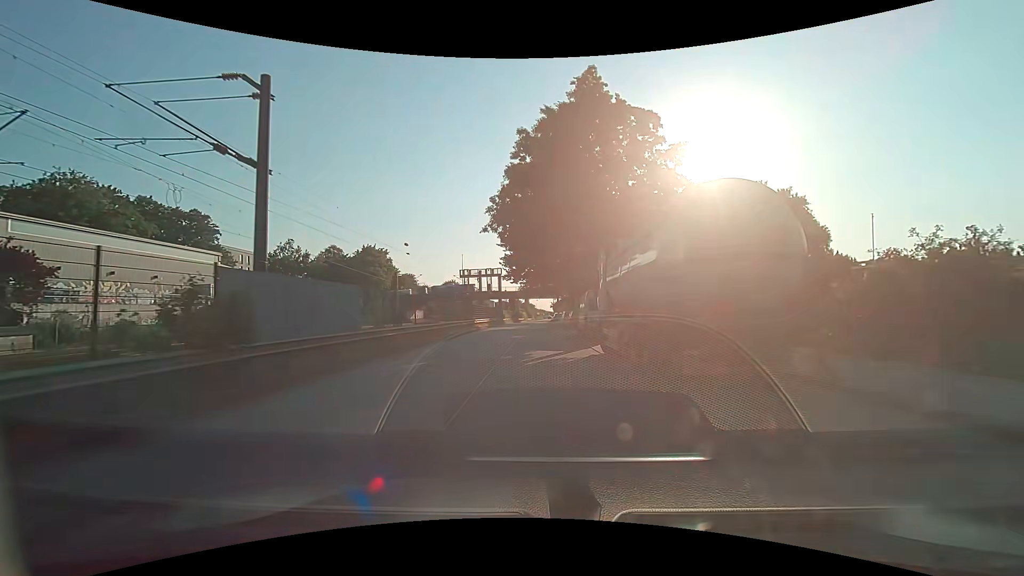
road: unclassified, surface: asphalt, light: Day
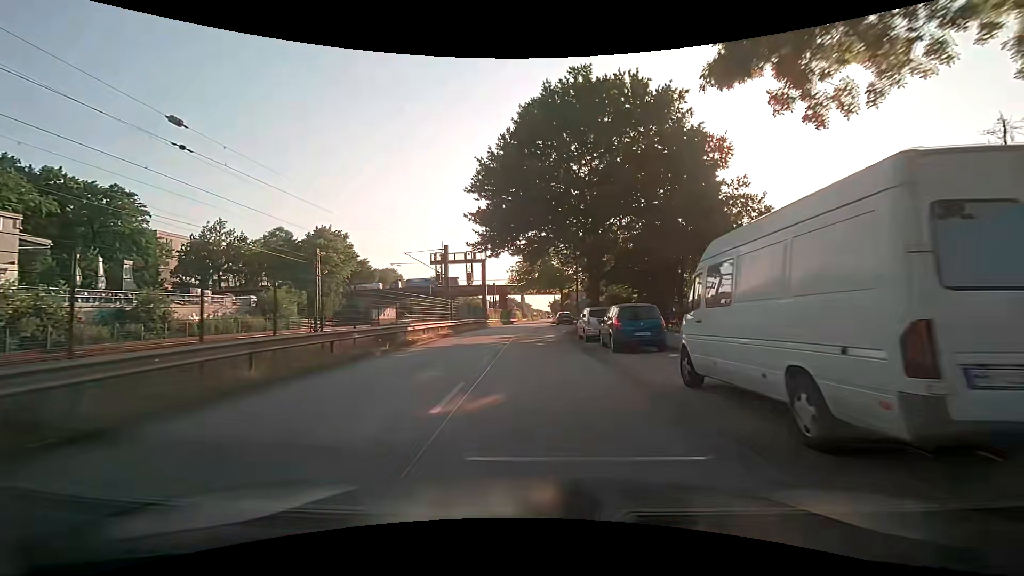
(0.0, +23.0) m; +1°
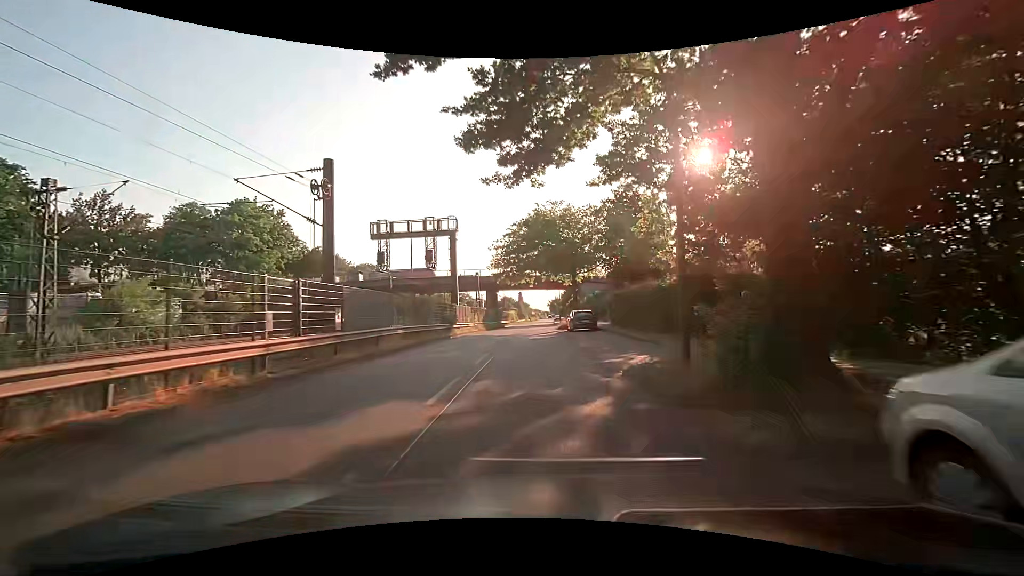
(-0.2, +23.5) m; 0°
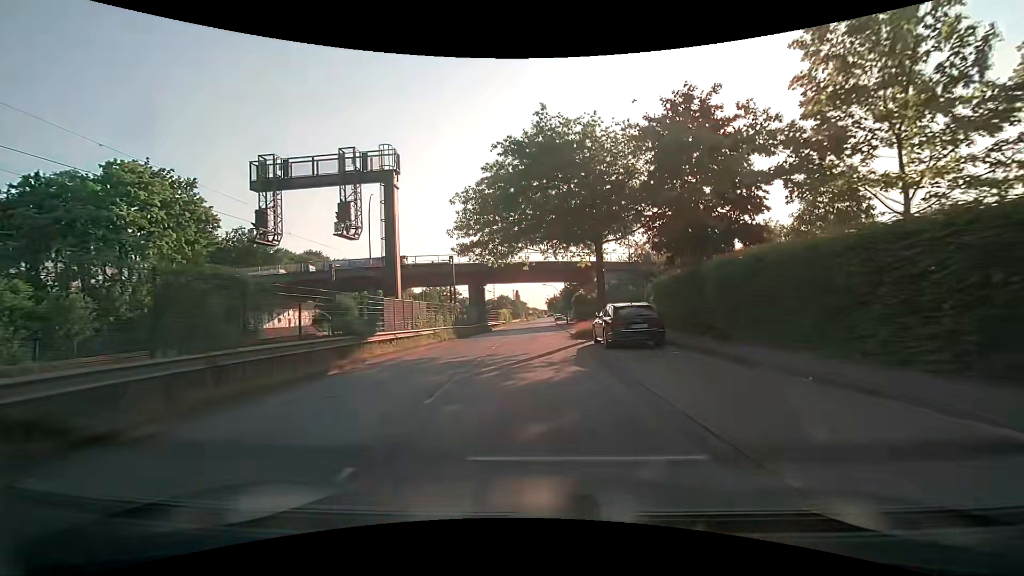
(-0.1, +17.8) m; 0°
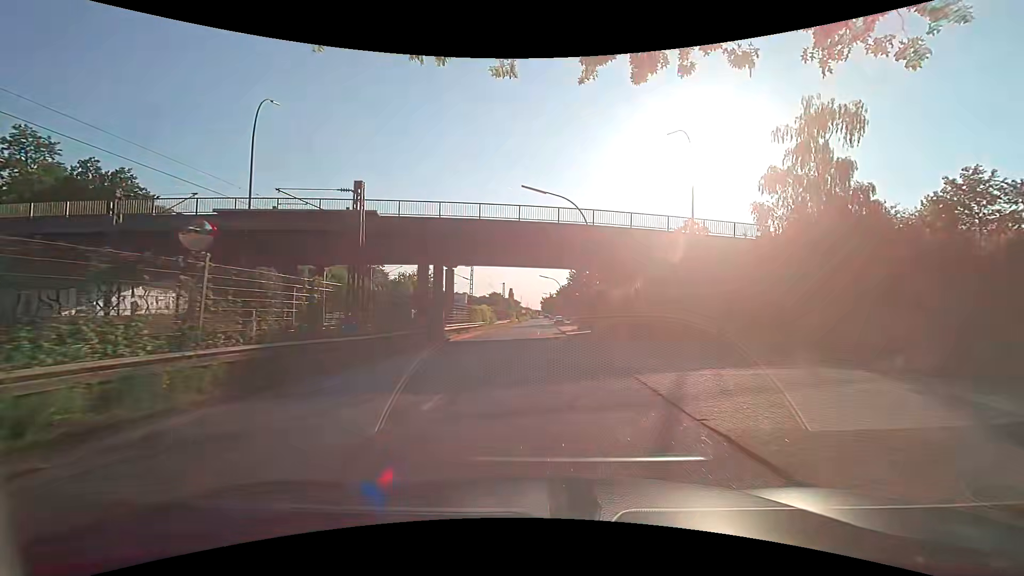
(0.0, +24.5) m; +1°
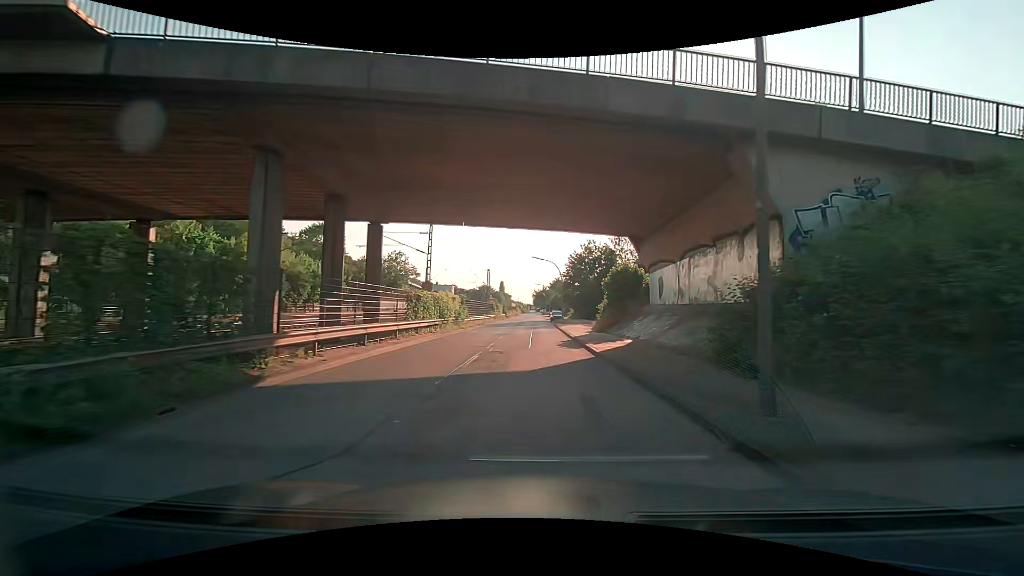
(+0.2, +19.3) m; +1°
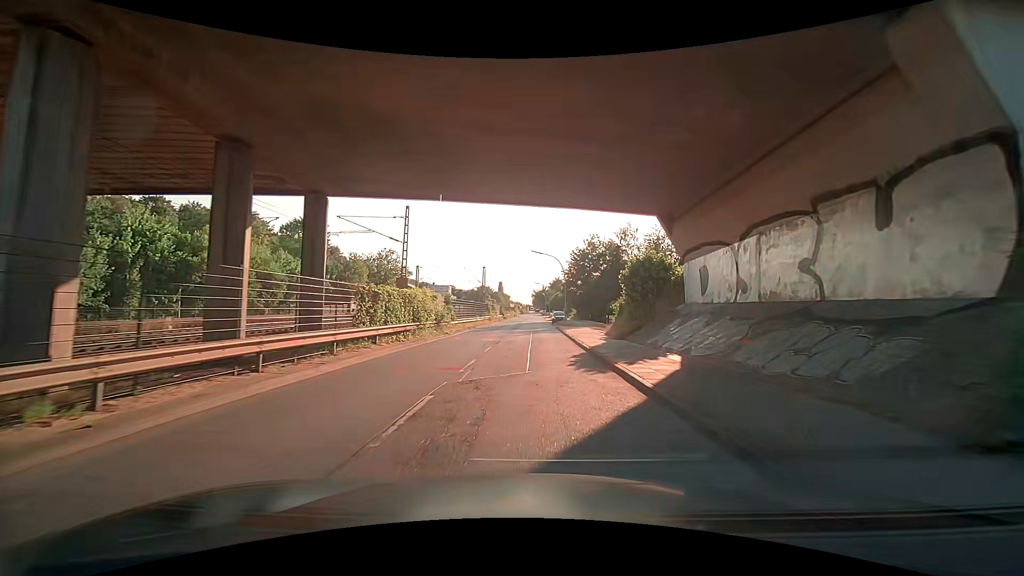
(0.0, +6.7) m; 0°
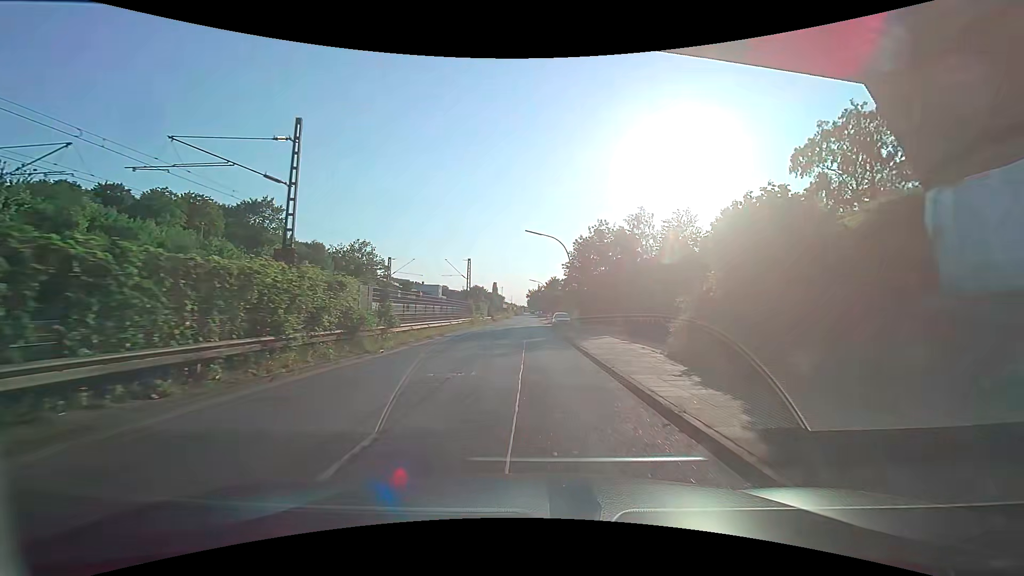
(+0.1, +13.8) m; +3°
(-1, +10) (-2, +20) (-2, +30) (-3, +40) (-3, +50) (-4, +60) (-4, +70) (-5, +80) (-5, +90) (-6, +100) m
